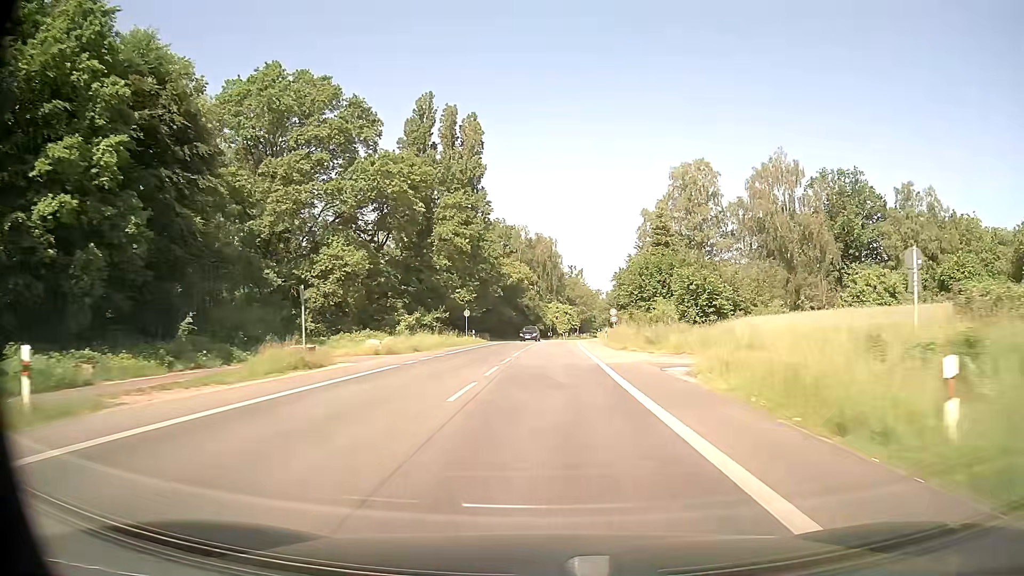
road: secondary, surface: asphalt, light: Day
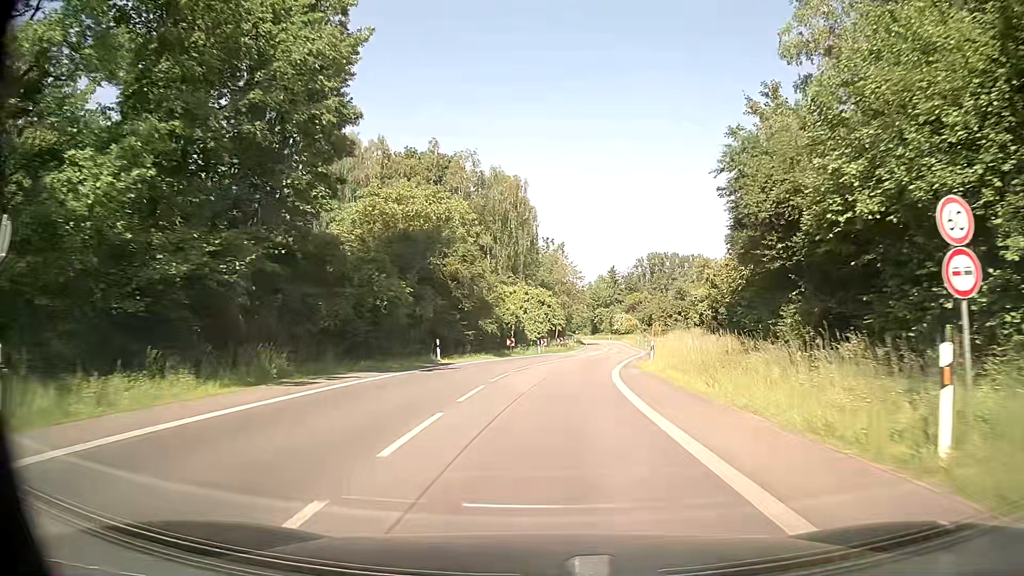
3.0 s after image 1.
(+0.8, +52.2) m; +2°
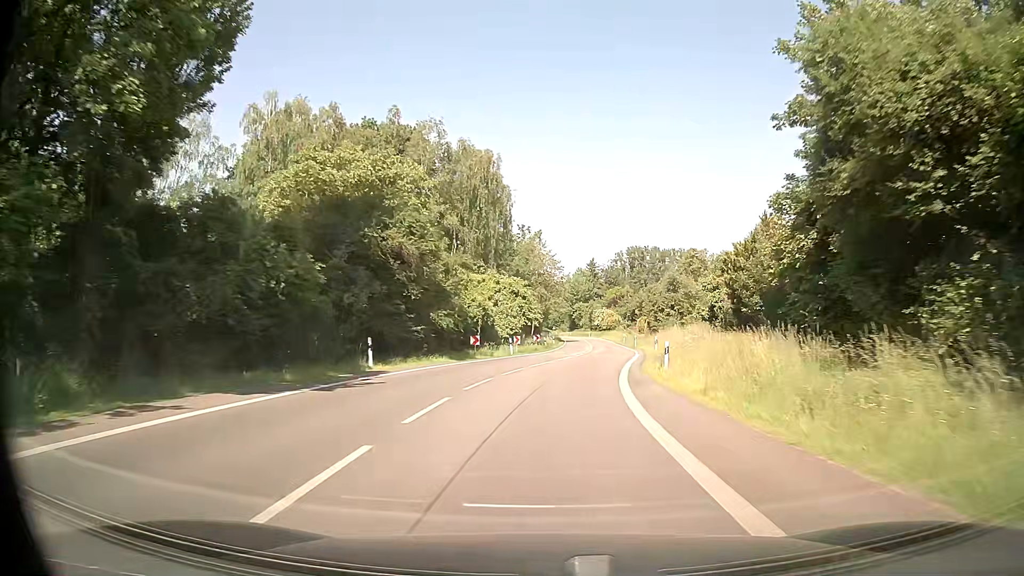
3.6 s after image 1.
(+0.2, +9.4) m; +2°
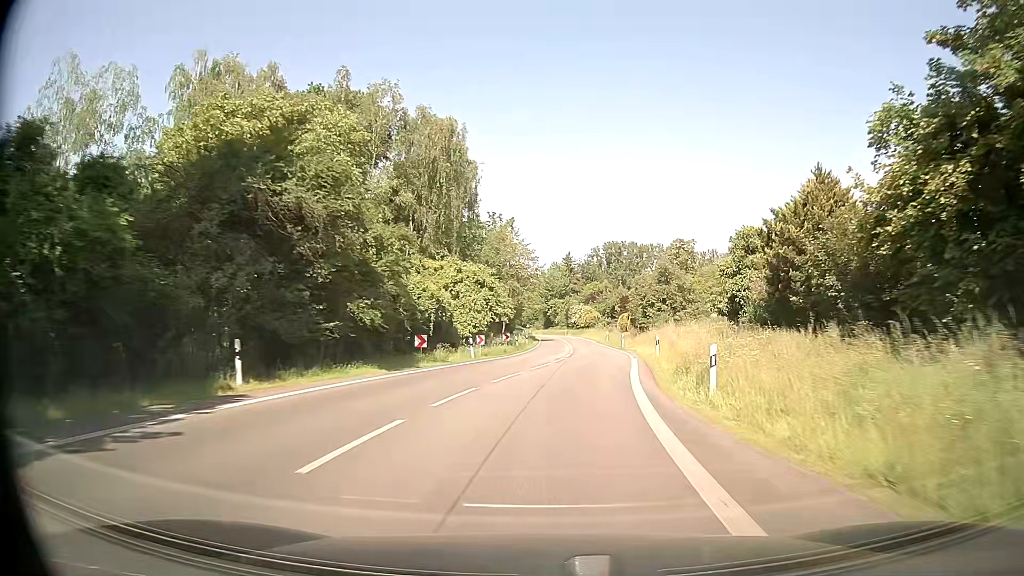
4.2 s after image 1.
(+0.2, +9.4) m; +2°
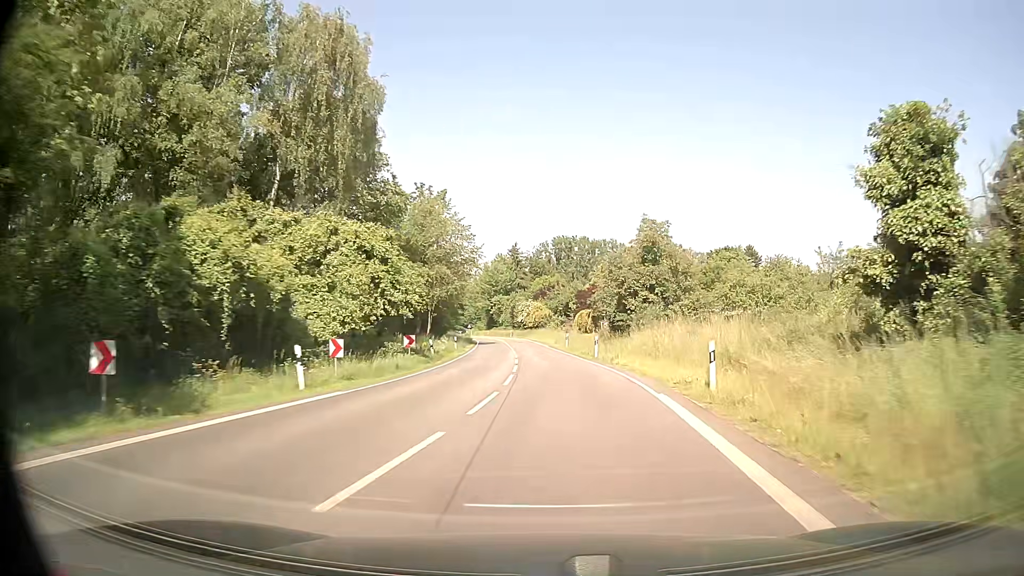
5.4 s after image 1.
(+0.9, +18.9) m; +5°
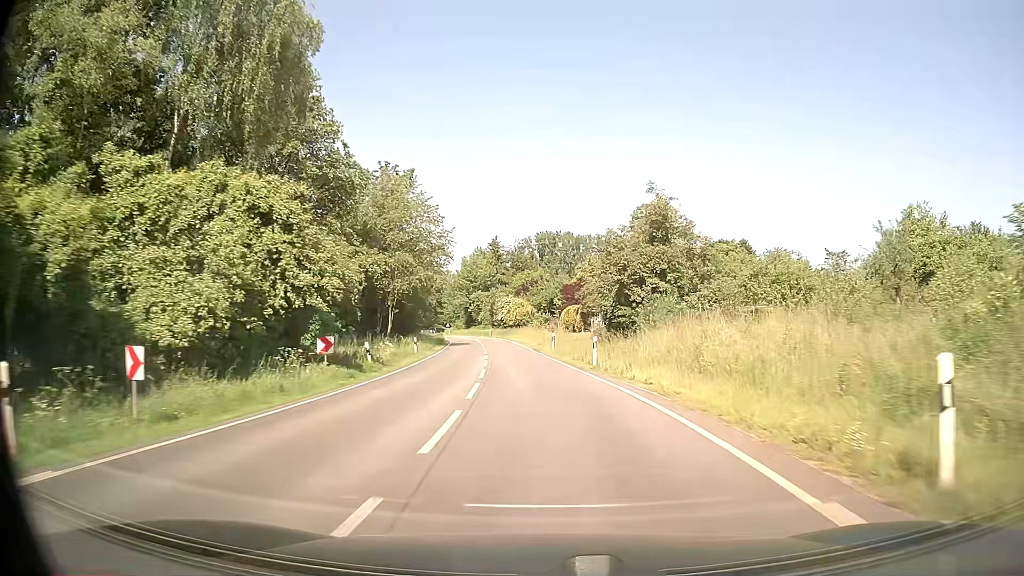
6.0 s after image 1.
(+0.2, +9.5) m; +1°
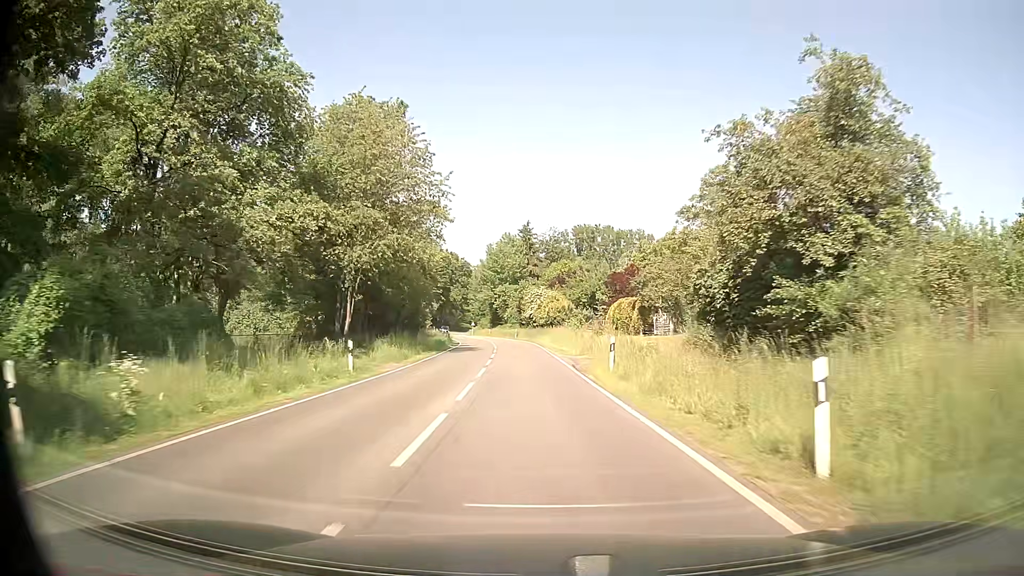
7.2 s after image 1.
(-0.2, +19.1) m; -2°
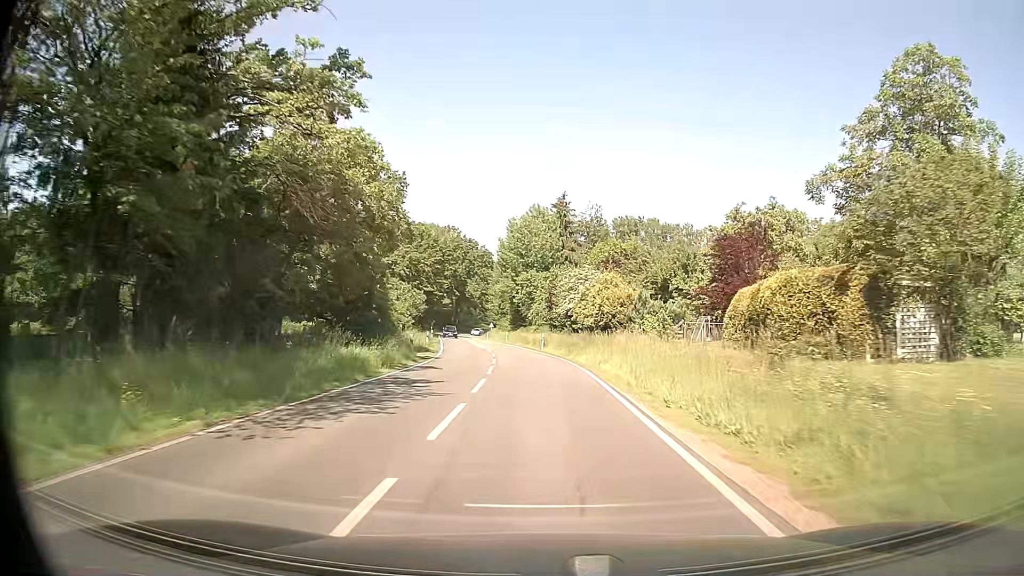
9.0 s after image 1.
(-1.1, +28.7) m; -3°
(0, +10) (0, +20) (-1, +30) (-2, +40) (-3, +50) (-5, +60) (-6, +70) (-8, +79) (-9, +89) (-10, +99) m
